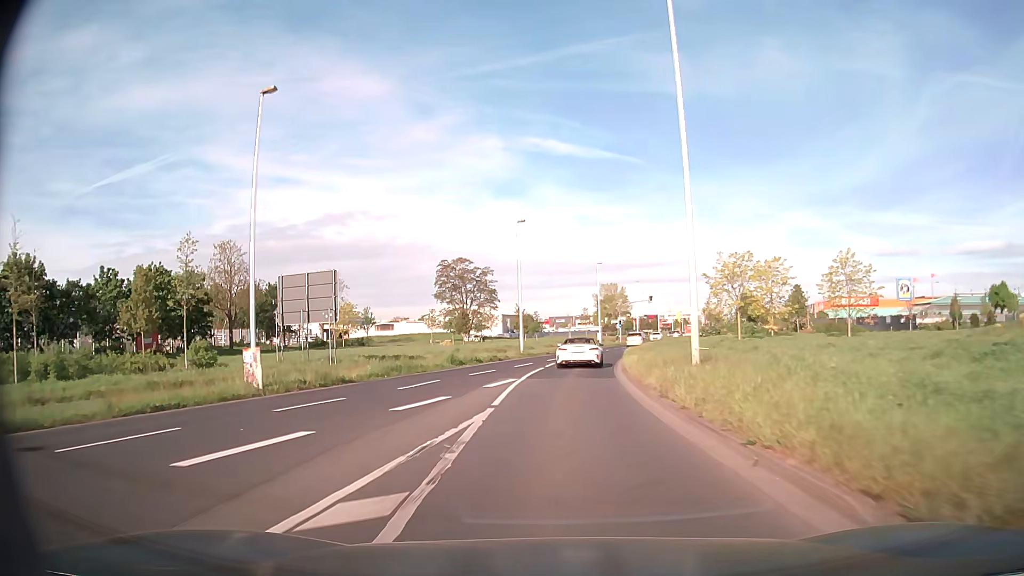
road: secondary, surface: asphalt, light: Day
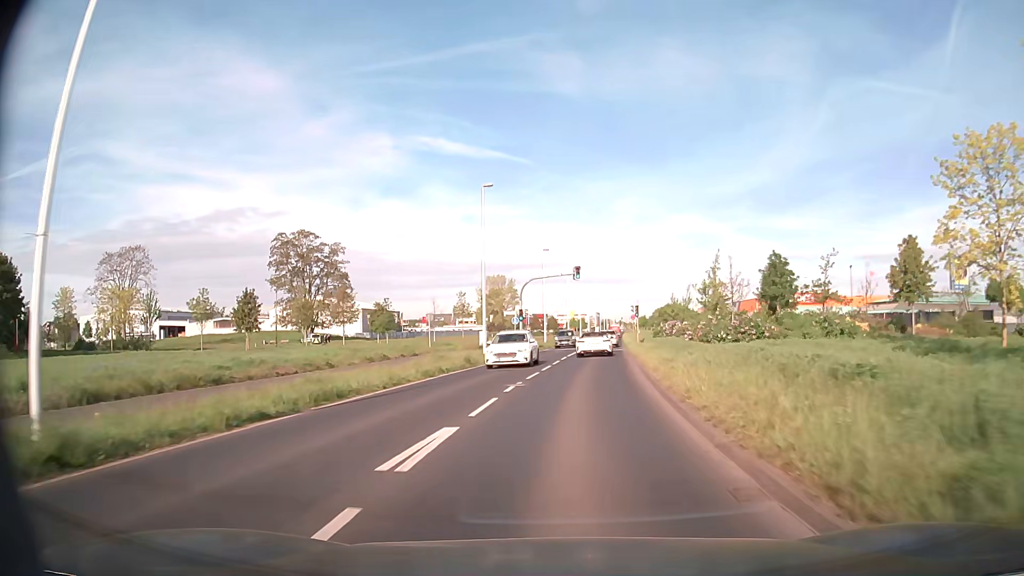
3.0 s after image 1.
(+2.1, +41.0) m; +9°
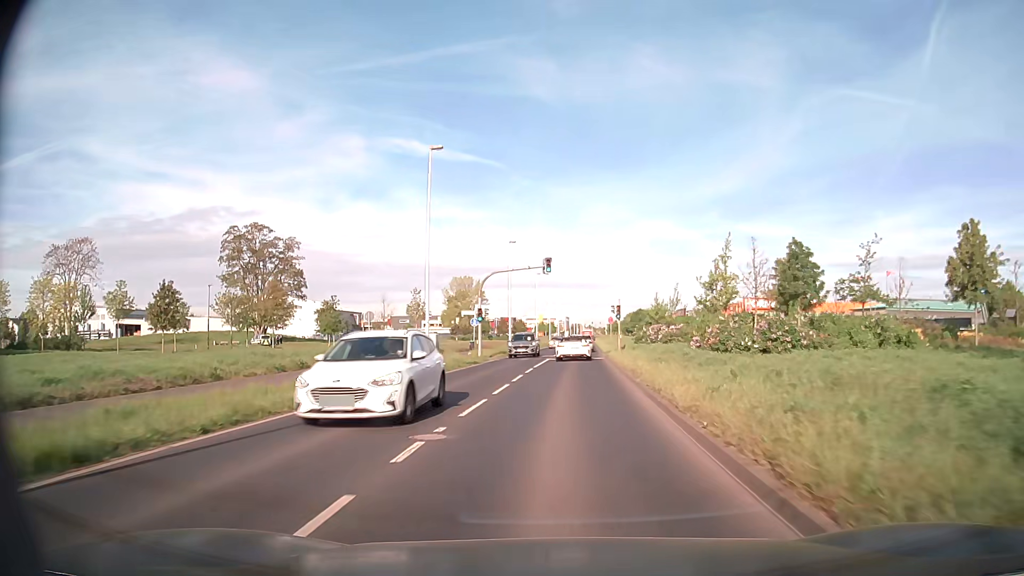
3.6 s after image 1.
(+0.2, +8.4) m; +3°
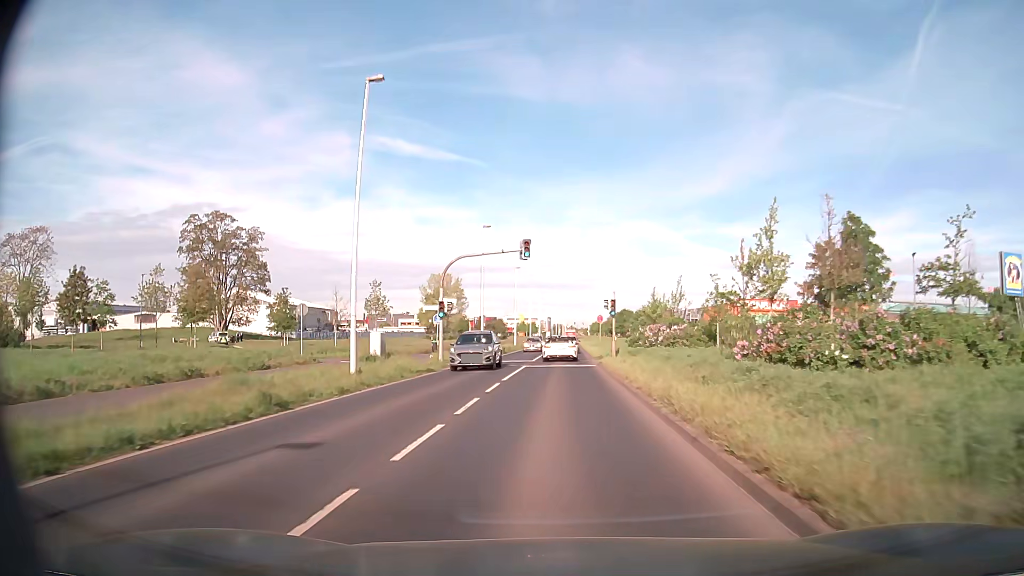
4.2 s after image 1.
(+0.1, +8.4) m; +2°
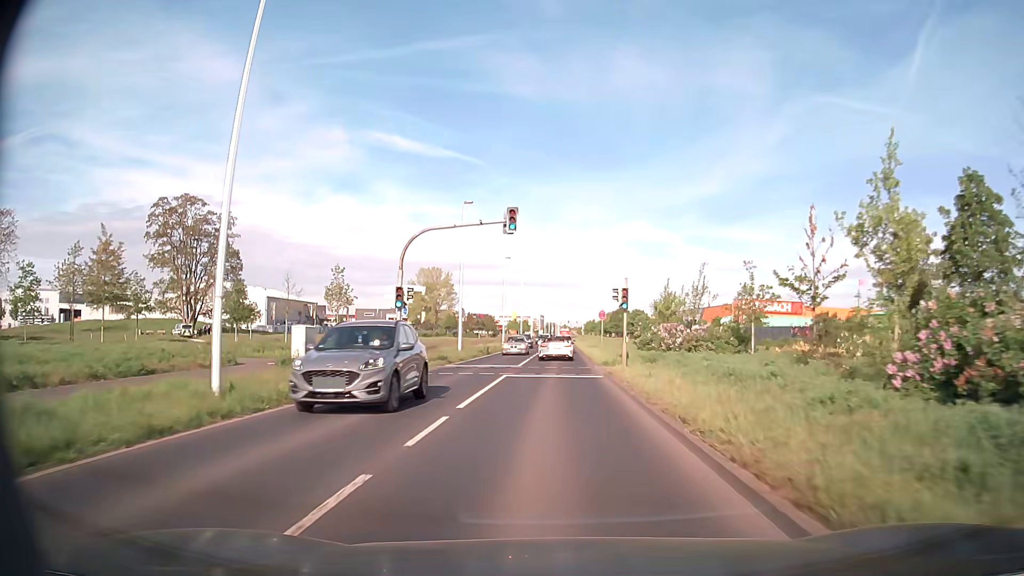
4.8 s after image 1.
(0.0, +8.4) m; +1°
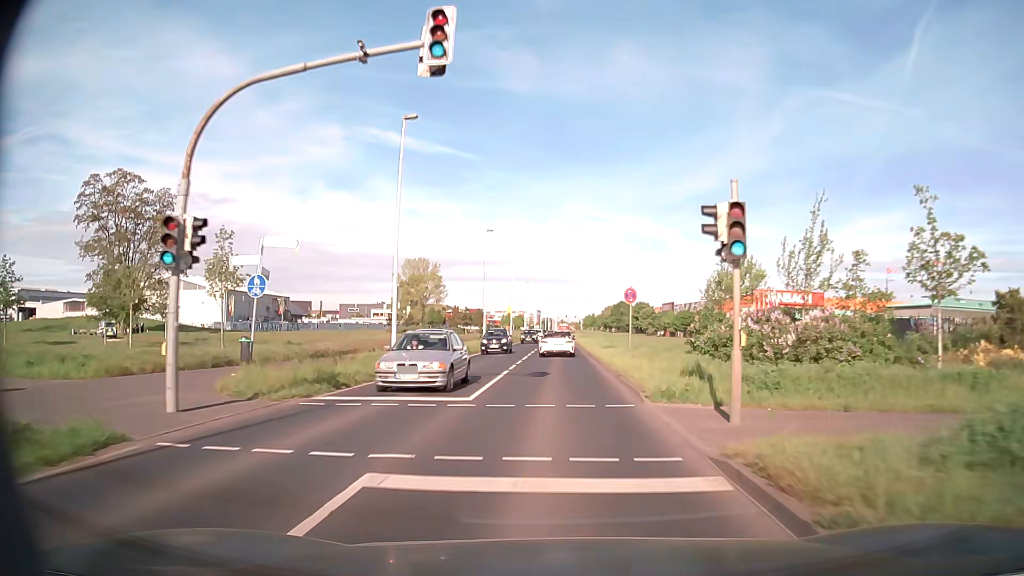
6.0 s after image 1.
(+0.1, +16.6) m; +1°
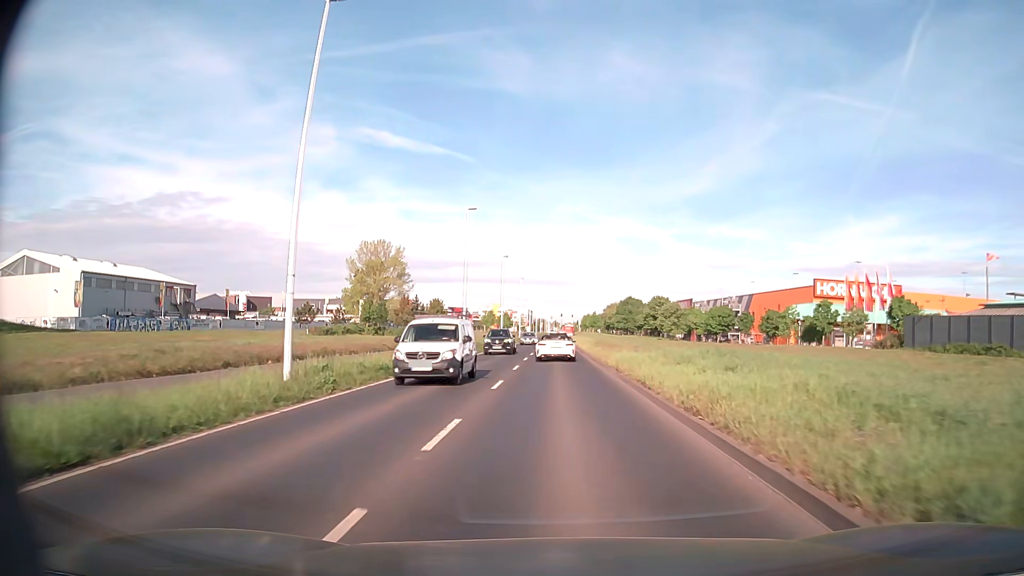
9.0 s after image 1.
(-0.2, +40.9) m; 0°
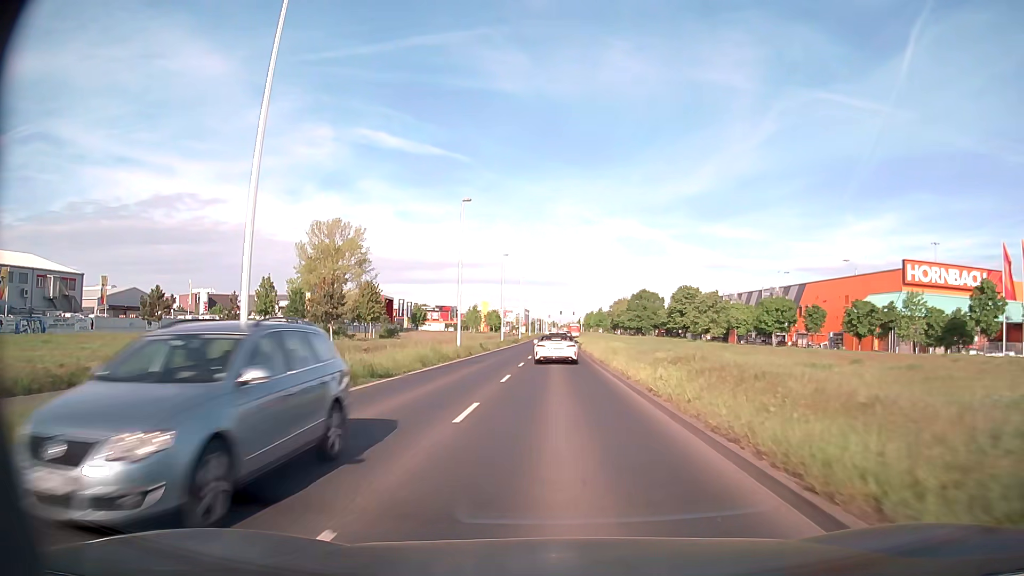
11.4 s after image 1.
(+0.2, +32.0) m; 0°
(0, +10) (0, +20) (0, +30) (0, +40) (0, +50) (0, +60) (0, +70) (+1, +80) (+1, +90) (+1, +100) m
